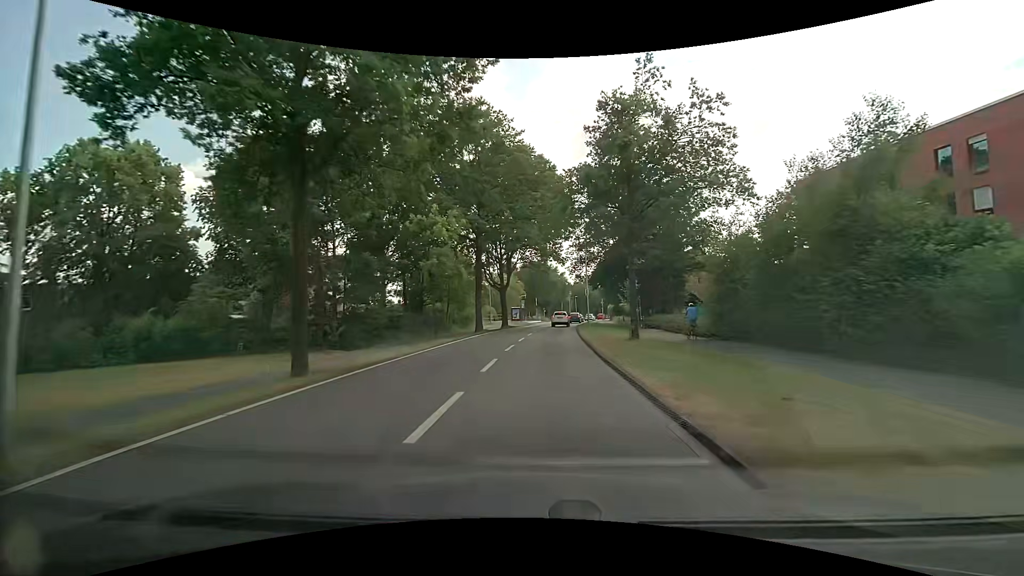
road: tertiary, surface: asphalt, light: Day
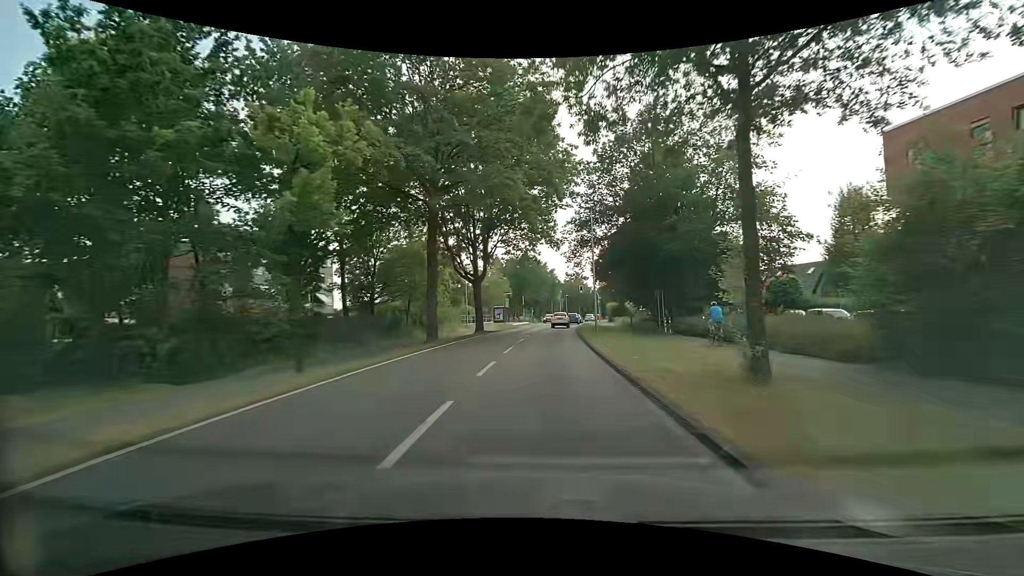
(+0.2, +13.2) m; +2°
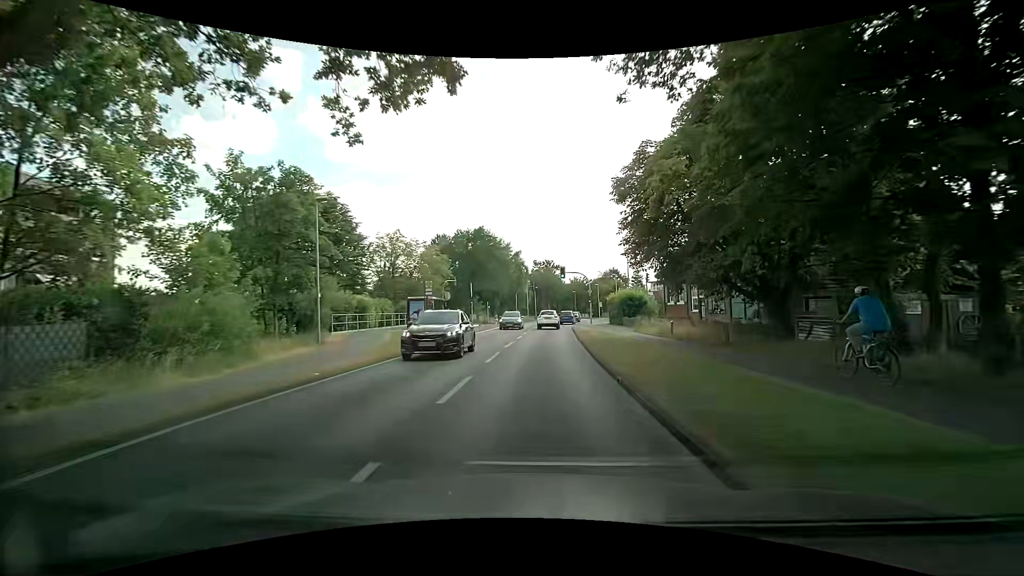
(+0.9, +33.2) m; +4°
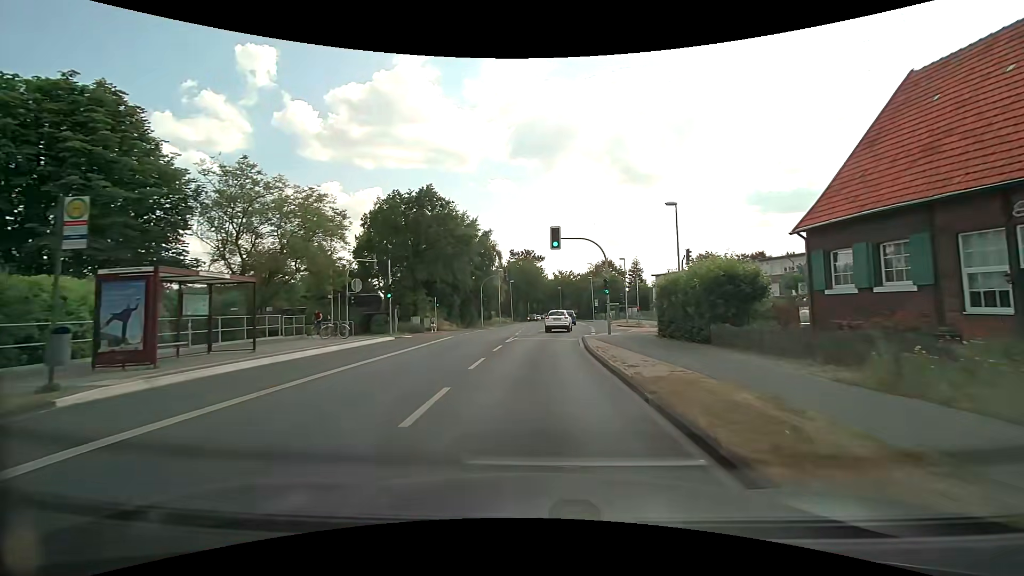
(+0.6, +26.1) m; +3°
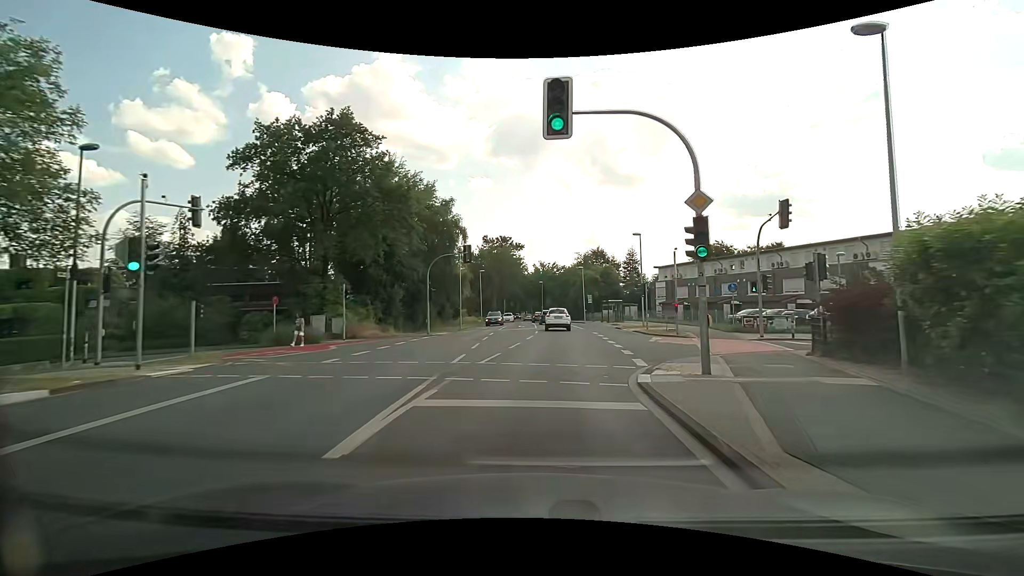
(+0.2, +19.1) m; +2°
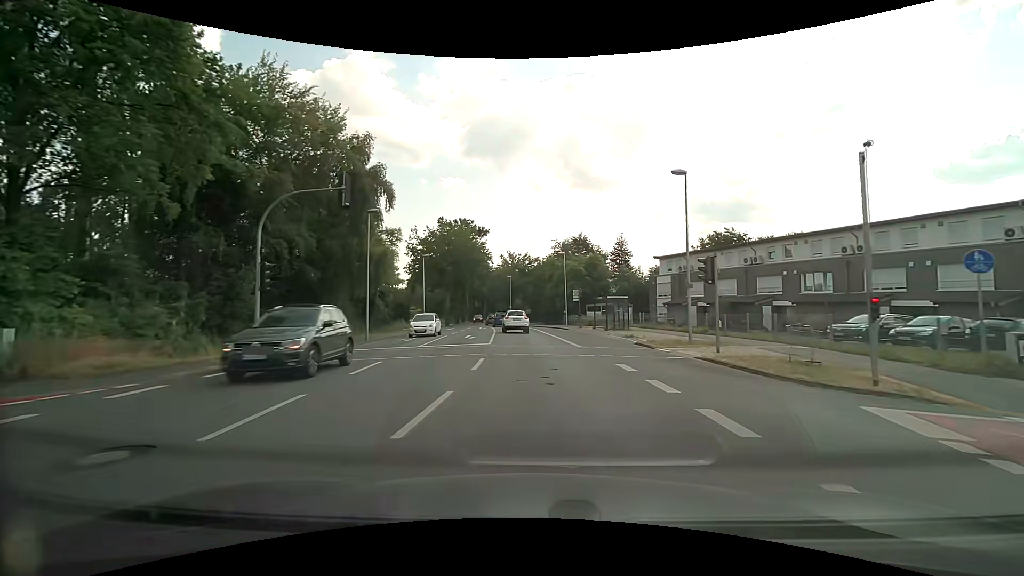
(+0.8, +19.3) m; +4°
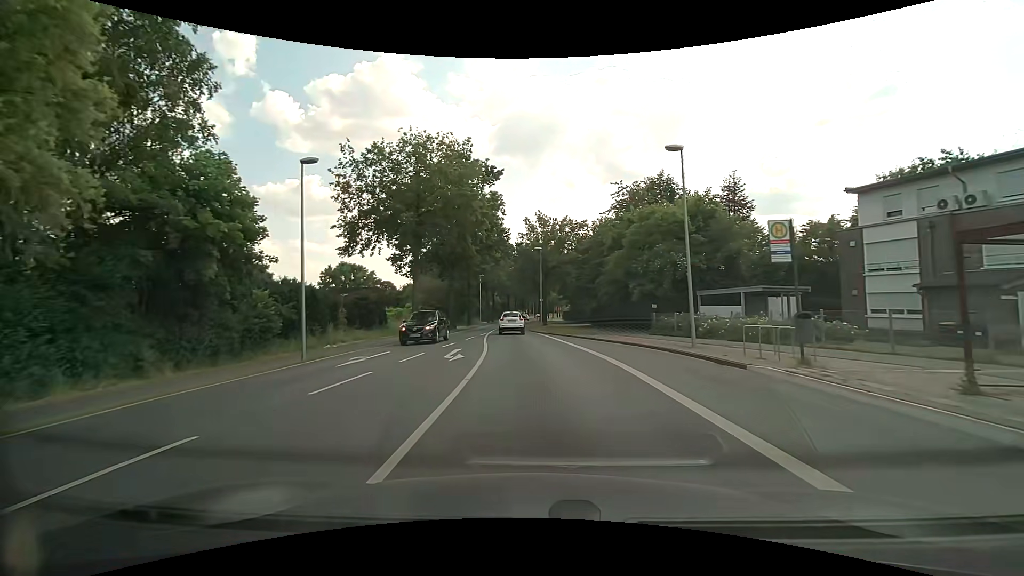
(-1.4, +32.3) m; -4°
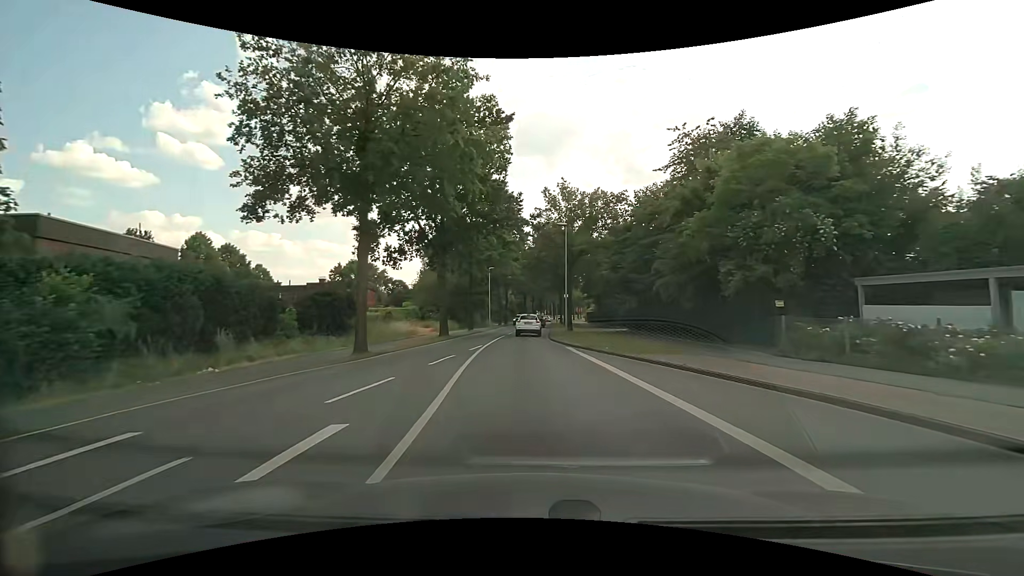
(-0.2, +13.3) m; -2°
(0, +10) (0, +20) (-1, +30) (0, +40) (0, +50) (0, +60) (0, +70) (+1, +80) (+1, +90) (+1, +100) m
